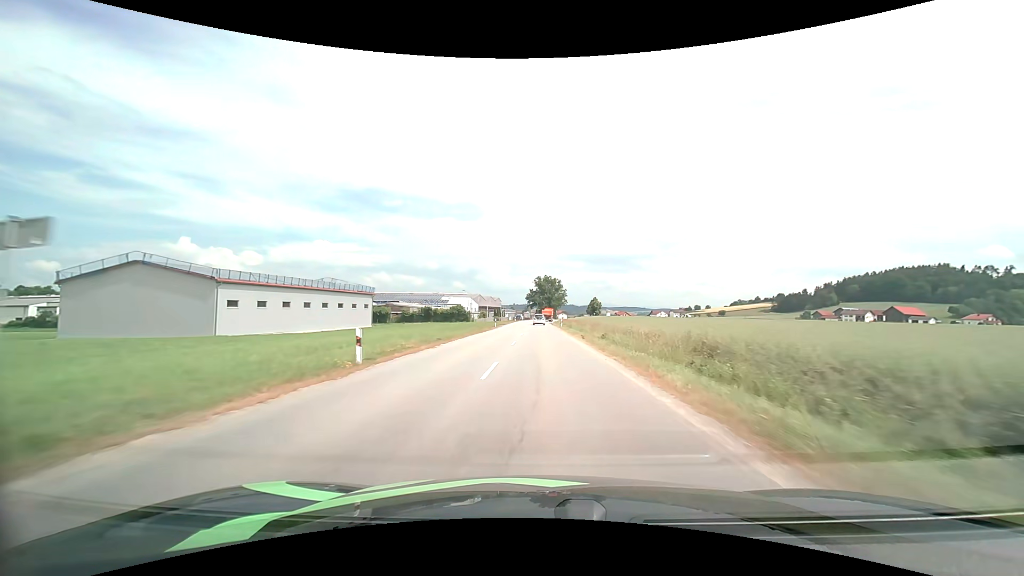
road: secondary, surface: asphalt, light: Day
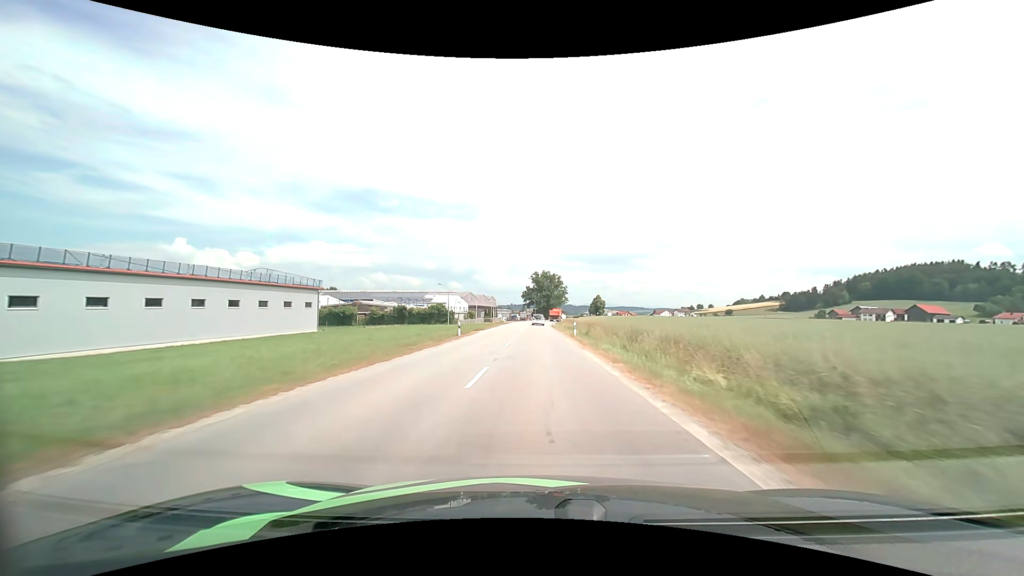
(+0.1, +24.8) m; 0°
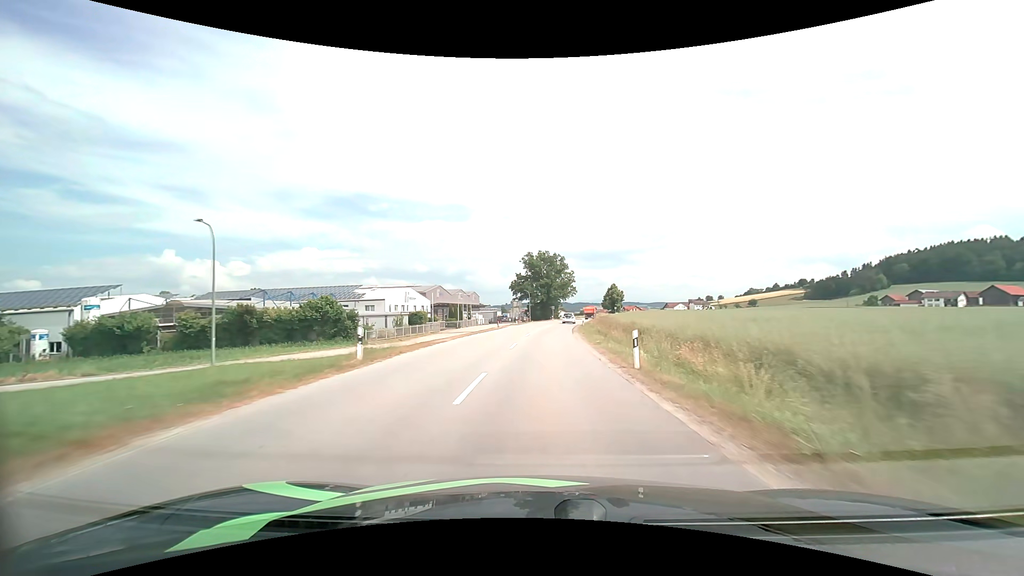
(-0.2, +61.8) m; +1°
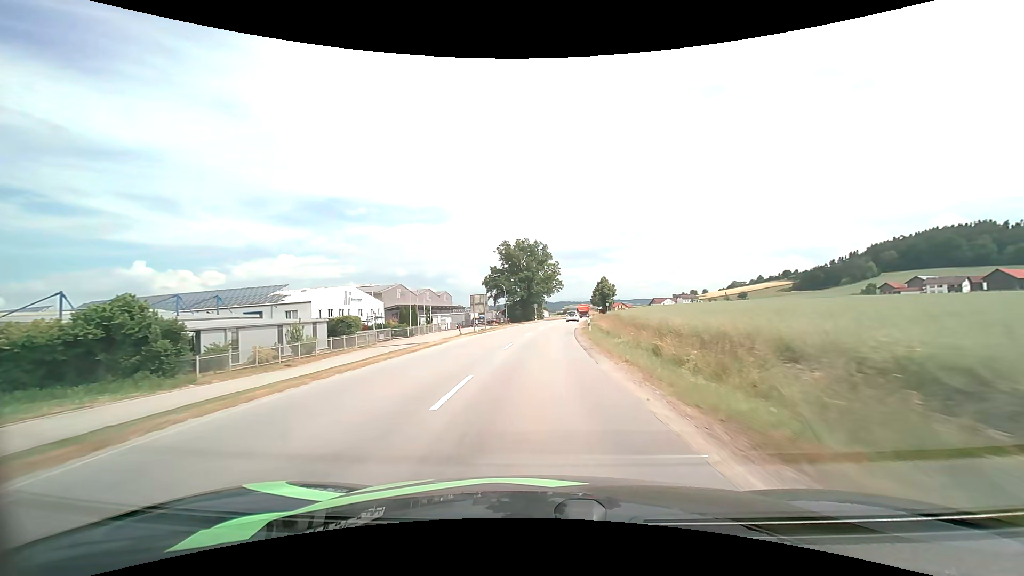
(+0.4, +24.2) m; +2°
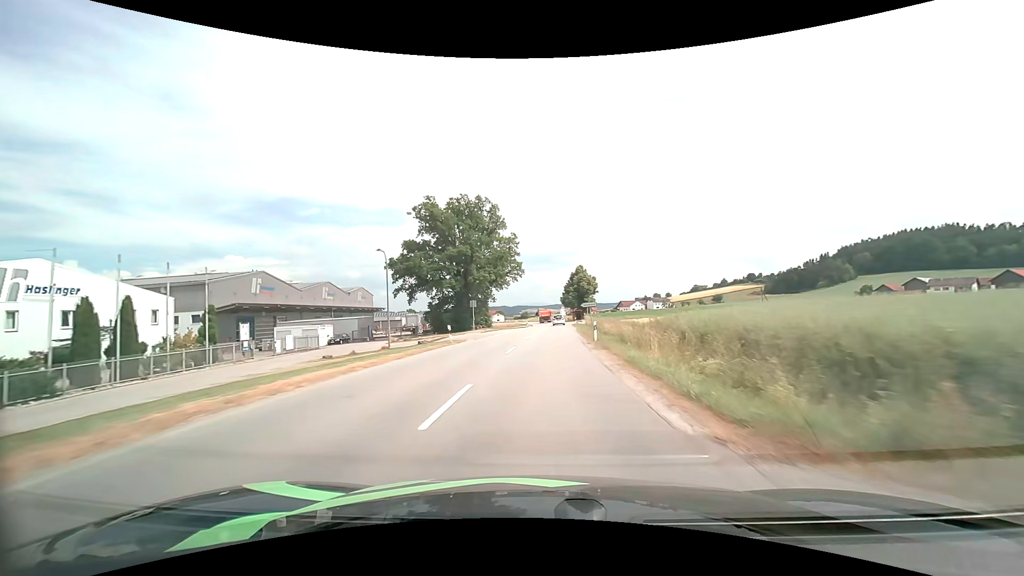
(+1.9, +49.0) m; +5°
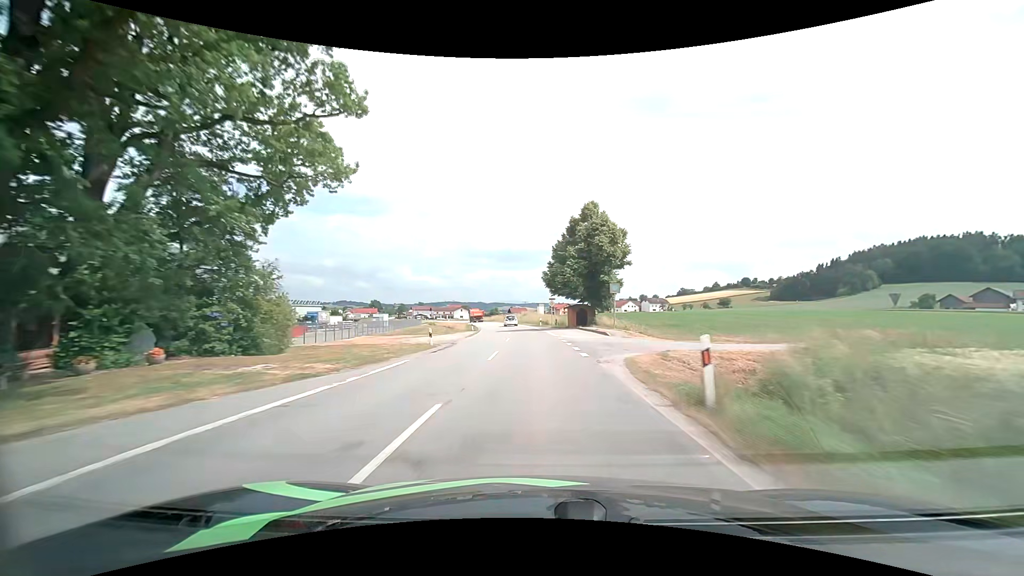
(+2.3, +62.0) m; +3°
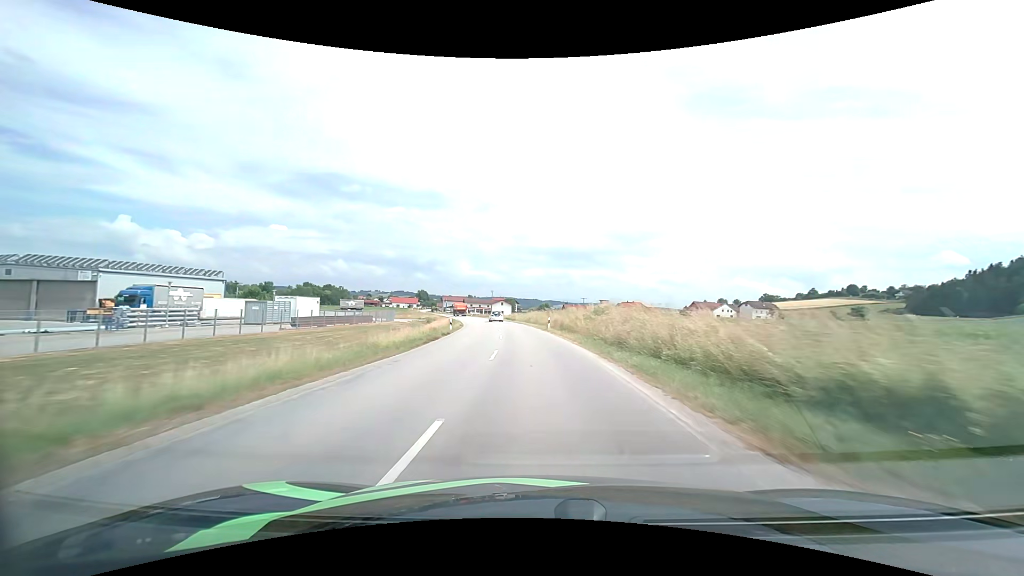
(-2.6, +61.5) m; -6°
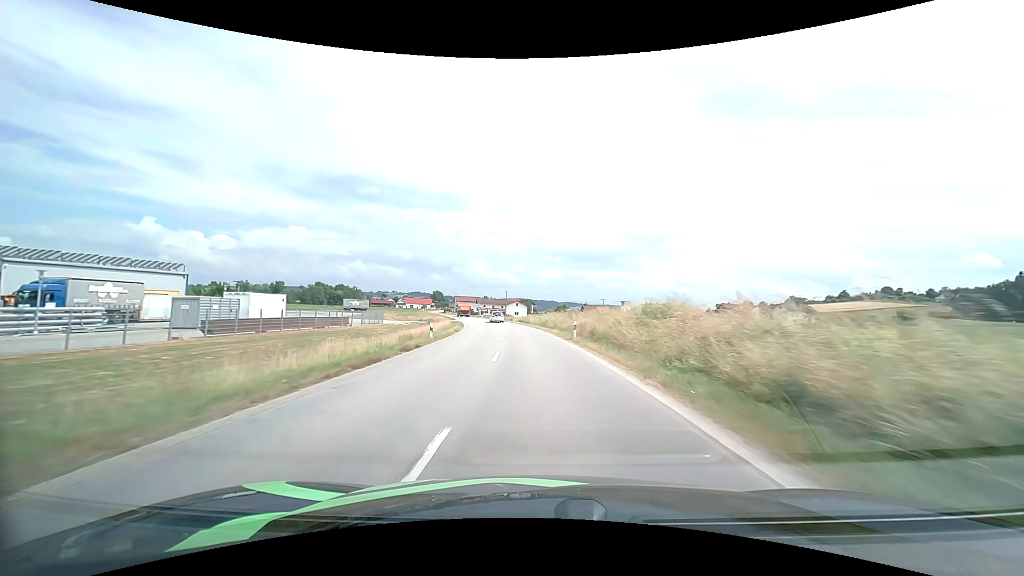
(-0.2, +12.4) m; -2°
(0, +10) (0, +20) (-1, +30) (-2, +40) (-3, +50) (-4, +60) (-6, +70) (-8, +80) (-10, +89) (-12, +99) m
